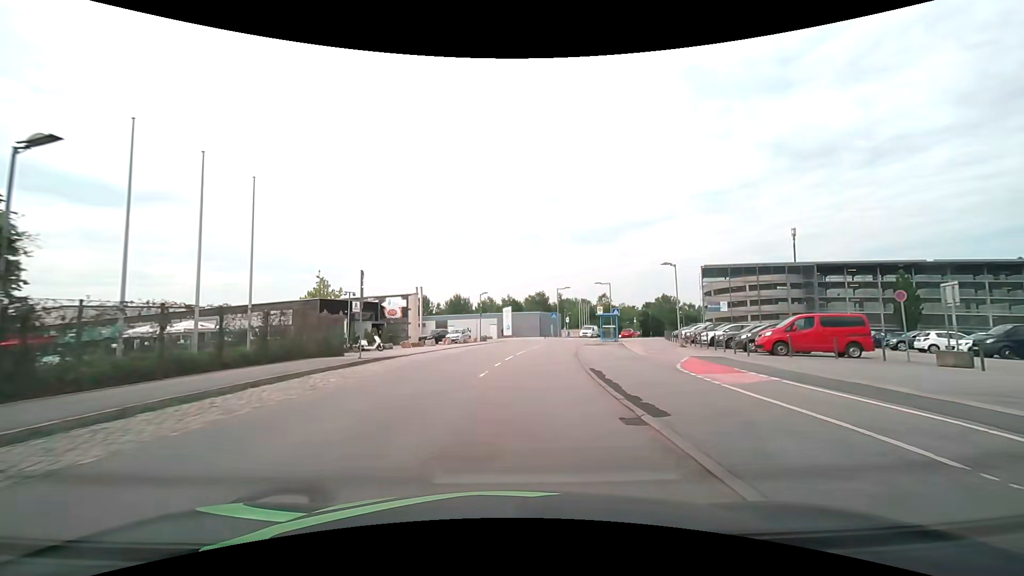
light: Day
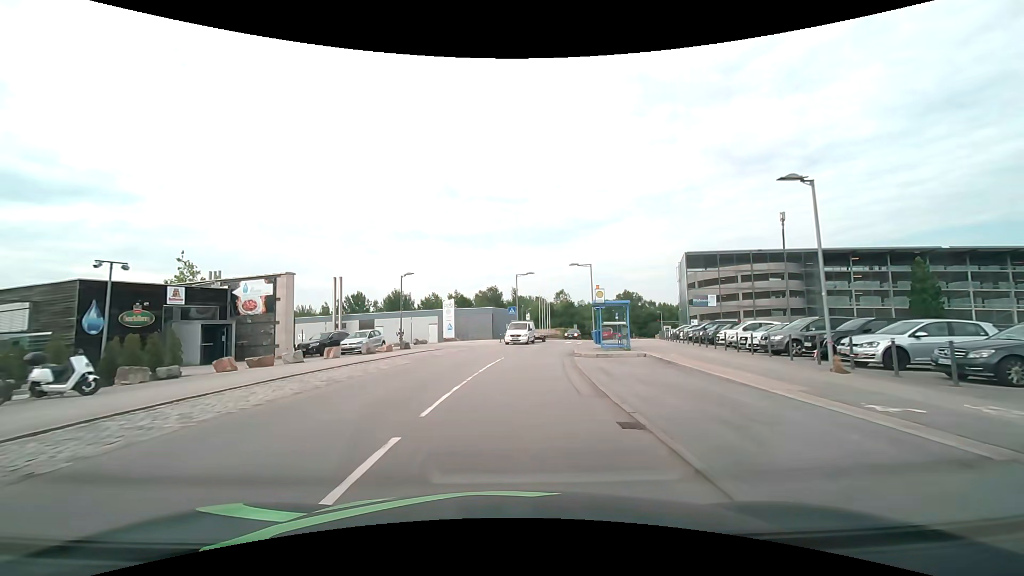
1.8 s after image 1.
(+0.9, +18.5) m; +6°
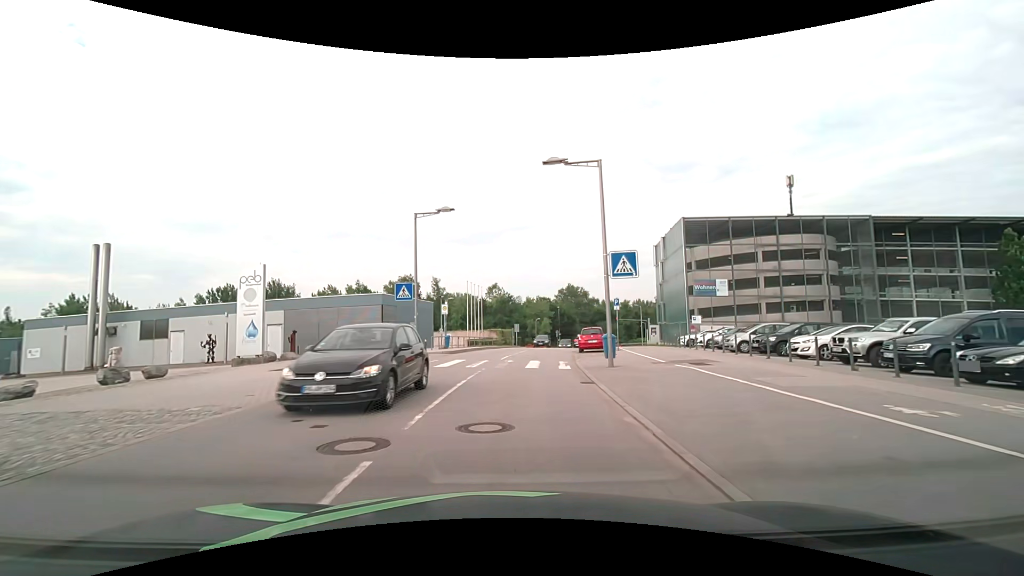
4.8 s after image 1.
(+1.9, +28.7) m; +9°
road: residential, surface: asphalt
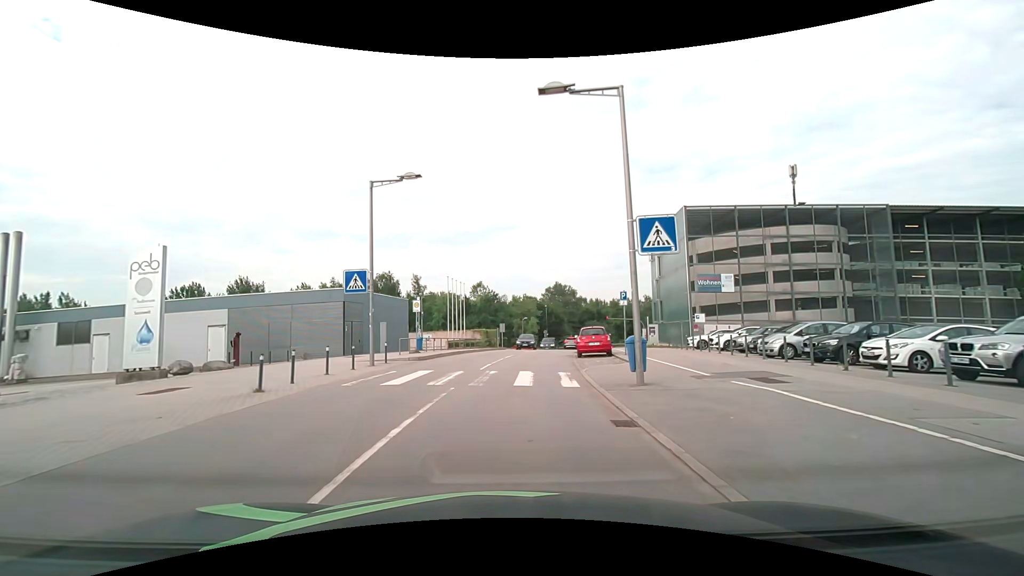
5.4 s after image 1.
(0.0, +5.4) m; +1°
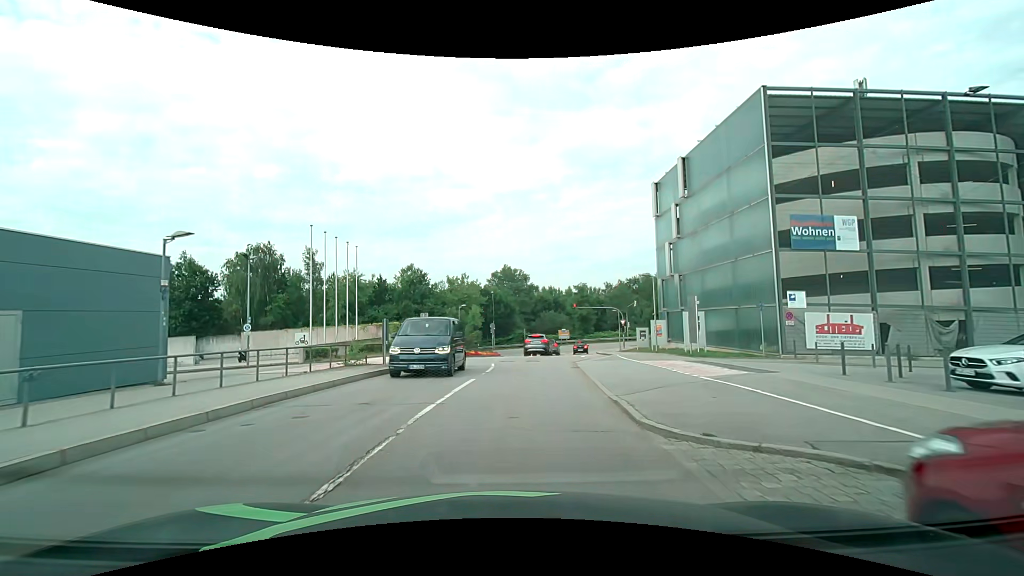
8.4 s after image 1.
(+1.6, +25.2) m; +7°
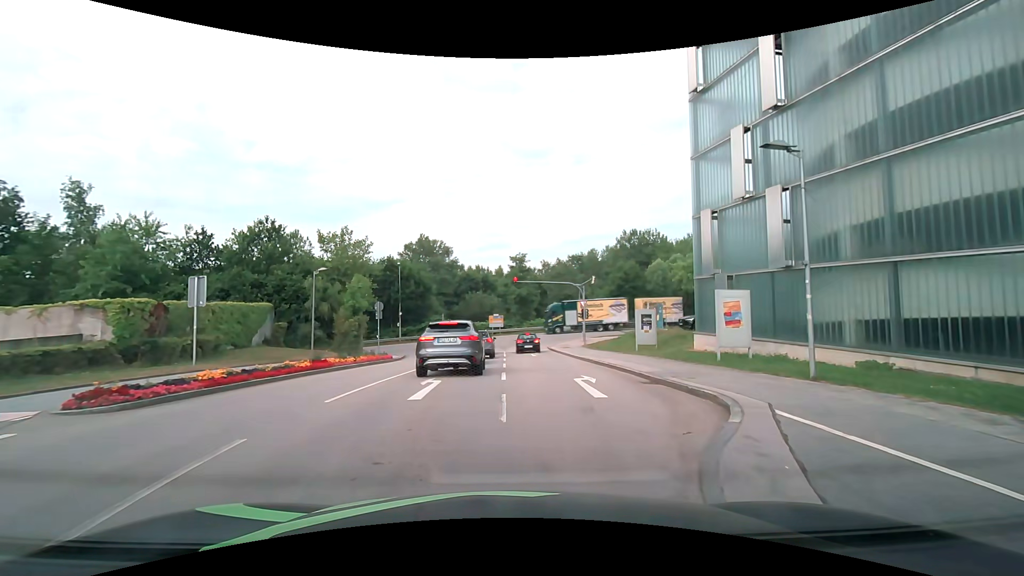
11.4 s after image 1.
(+1.4, +22.9) m; +8°
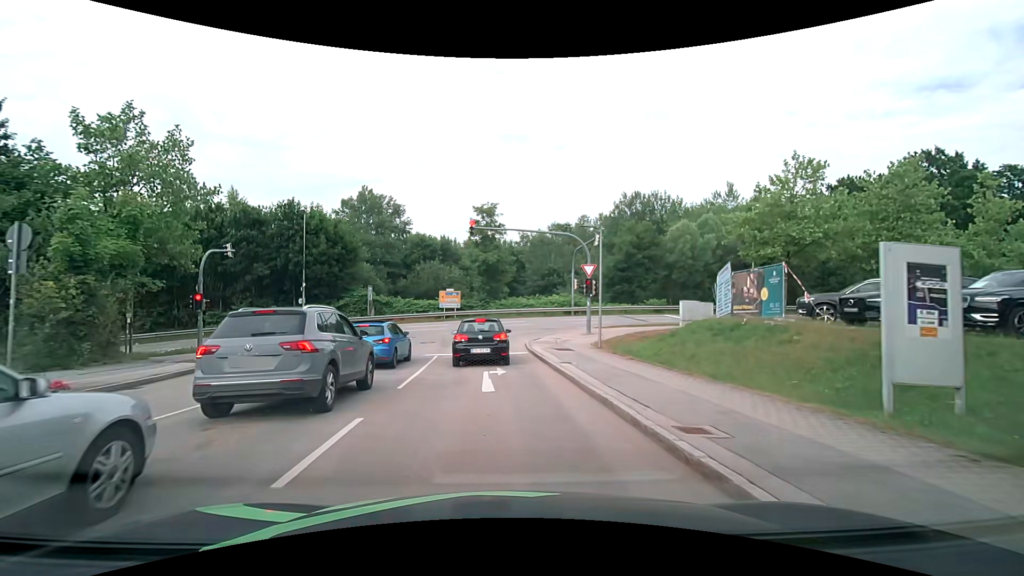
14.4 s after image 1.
(+1.7, +20.6) m; +3°
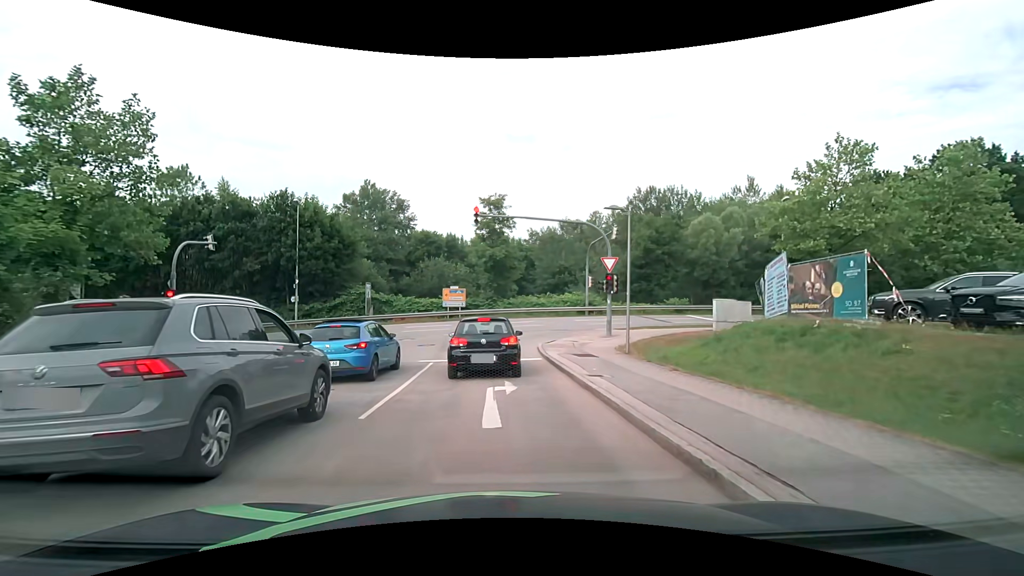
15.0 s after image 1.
(0.0, +3.2) m; 0°
(0, +10) (-1, +20) (+1, +30) (+10, +34) (+20, +36) (+30, +37) (+40, +38) (+49, +39) (+59, +40) (+69, +41) m
